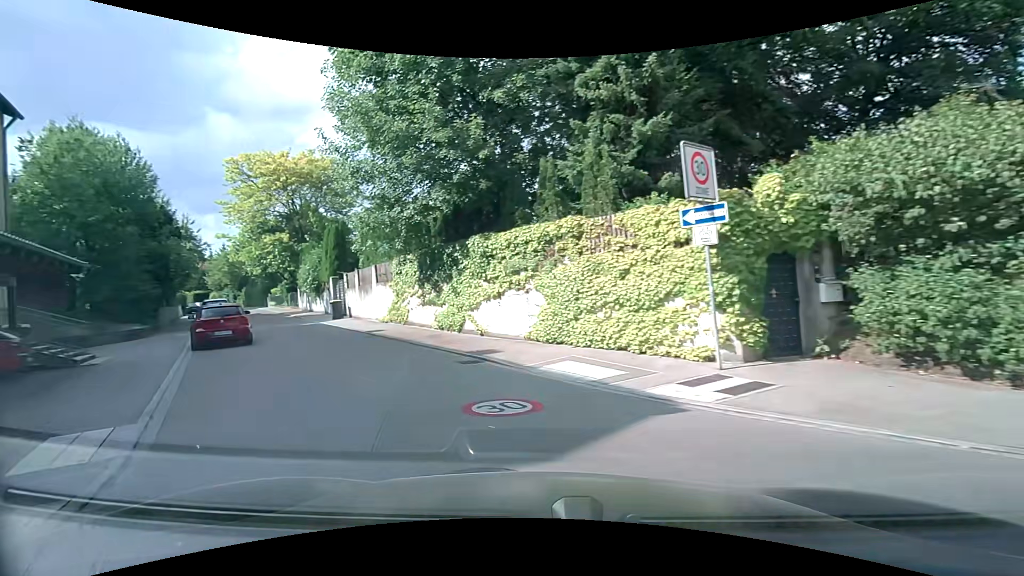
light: Day
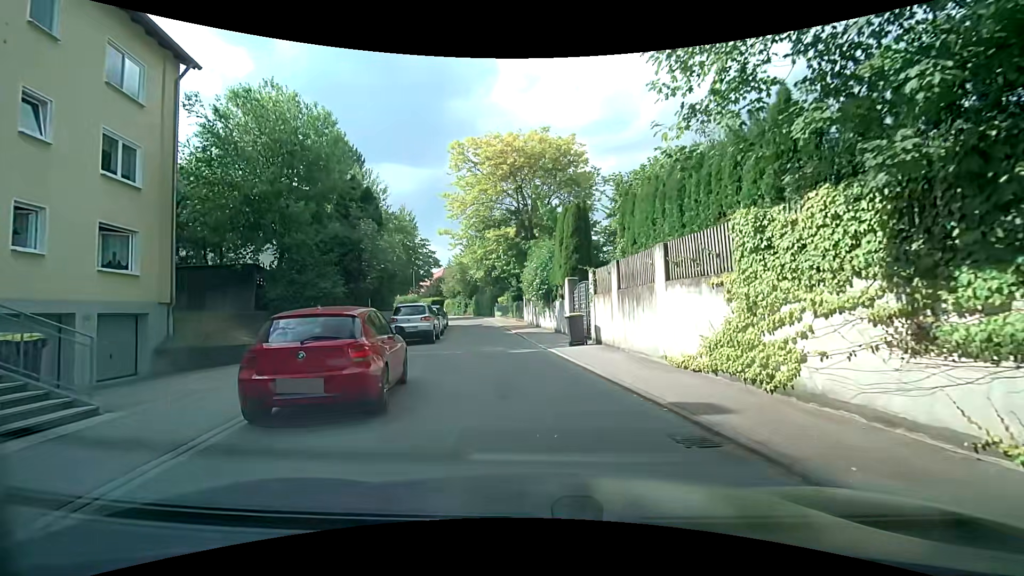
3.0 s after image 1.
(-4.3, +11.4) m; -27°
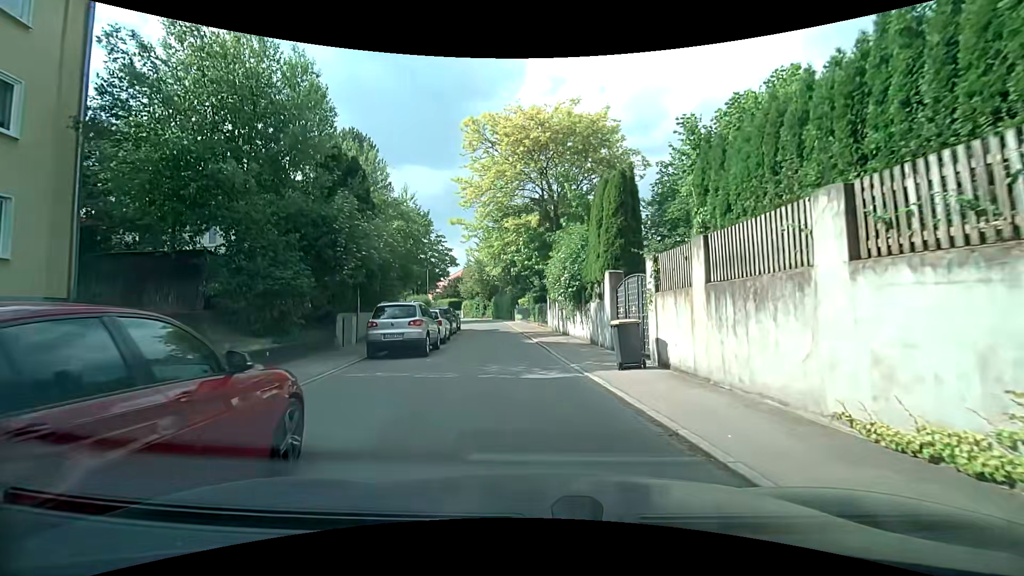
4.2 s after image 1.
(0.0, +5.3) m; 0°
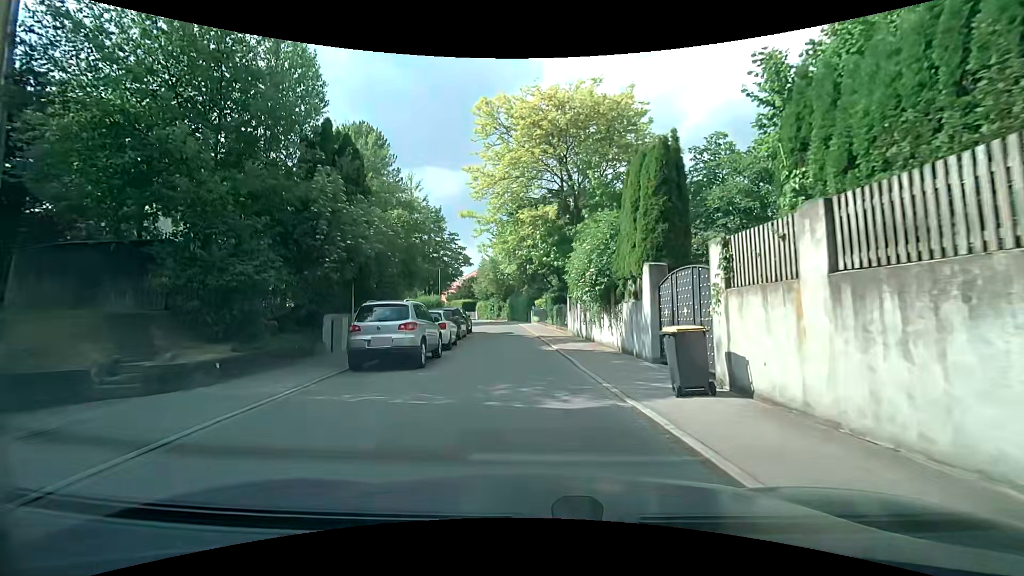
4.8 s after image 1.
(-0.1, +2.9) m; -4°
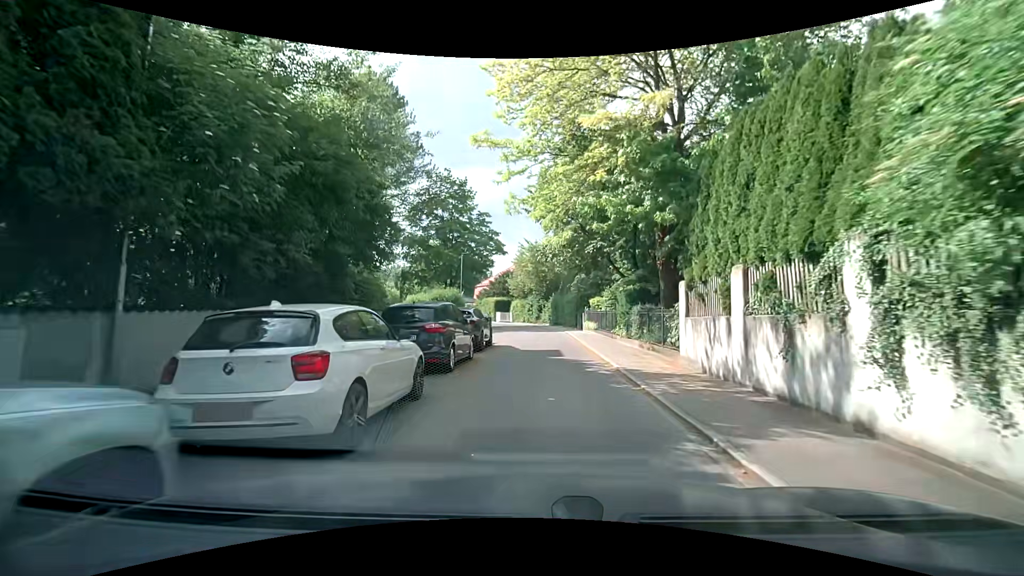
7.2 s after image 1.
(-0.6, +13.1) m; -4°
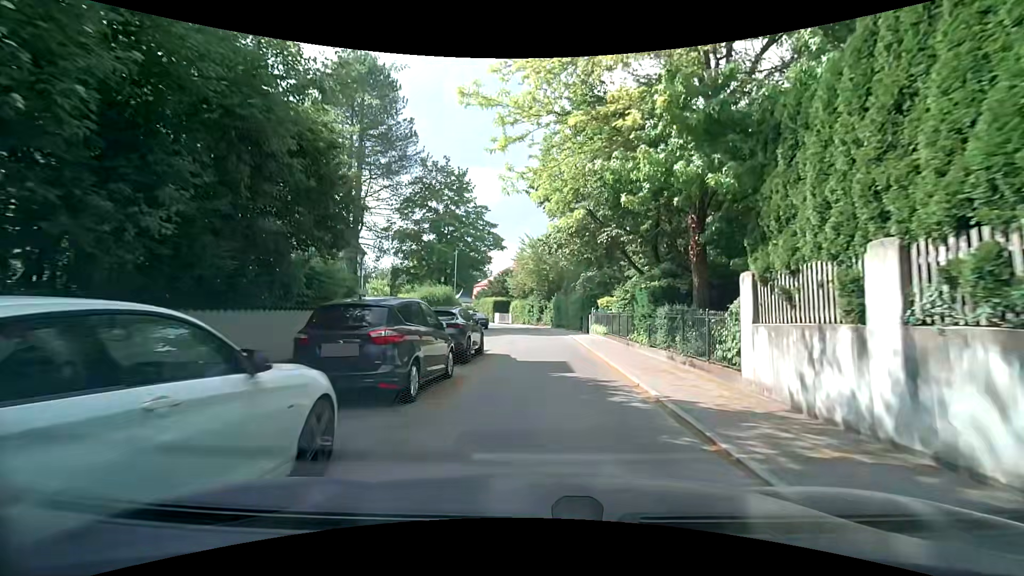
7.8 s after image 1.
(-0.1, +3.6) m; 0°
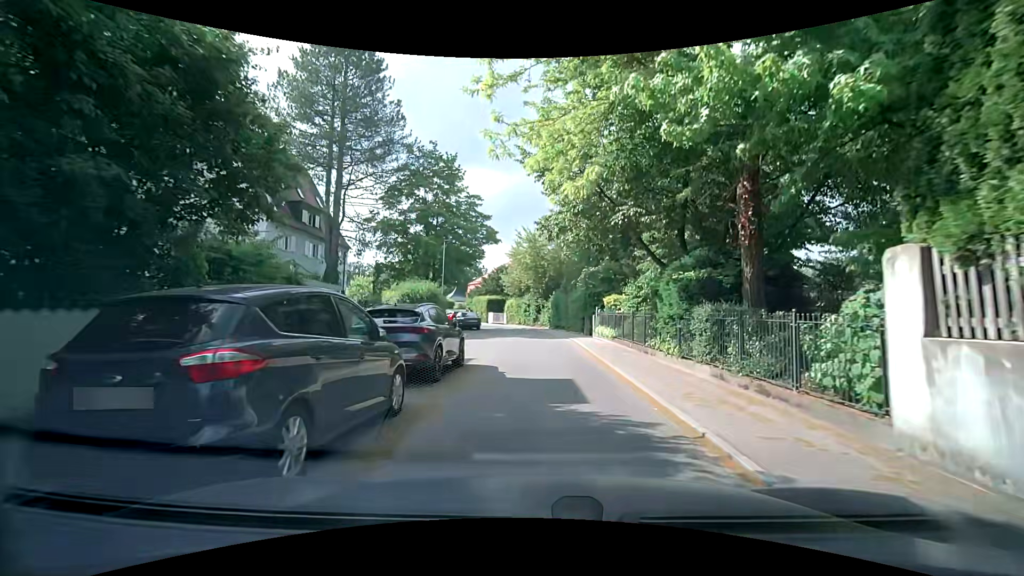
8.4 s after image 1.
(0.0, +3.7) m; -2°
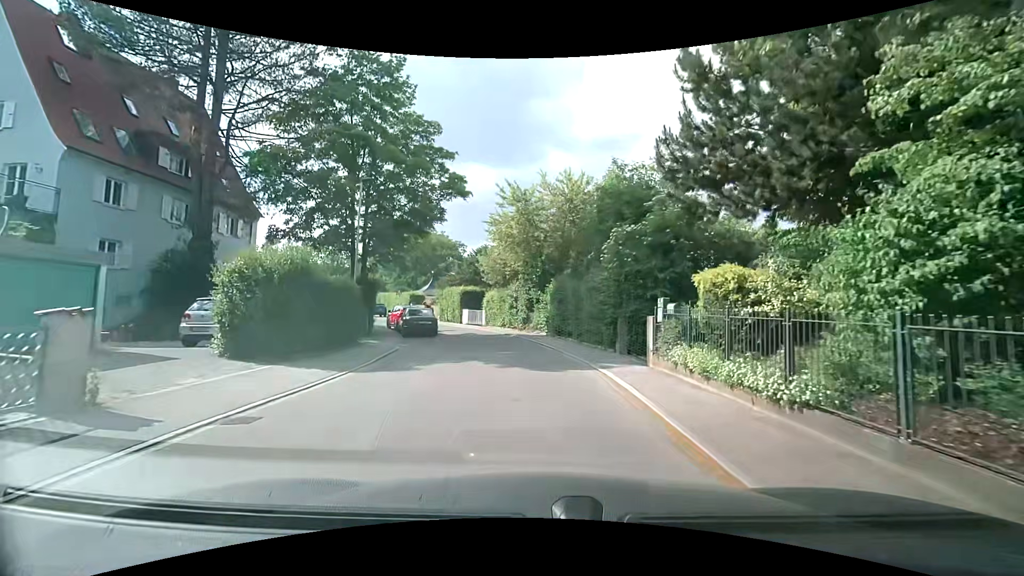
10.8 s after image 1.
(+0.6, +14.9) m; +2°
